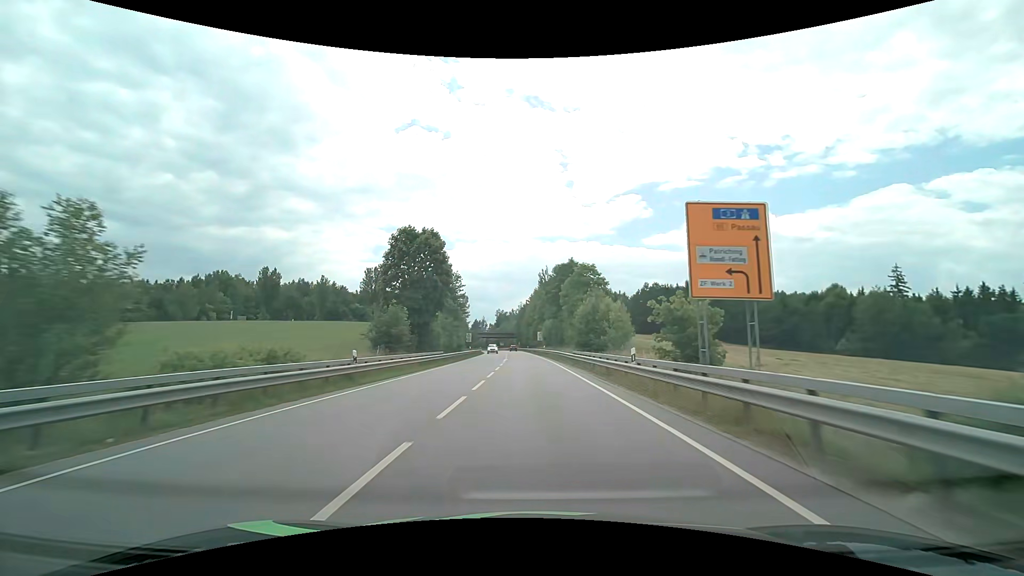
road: primary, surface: asphalt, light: Day
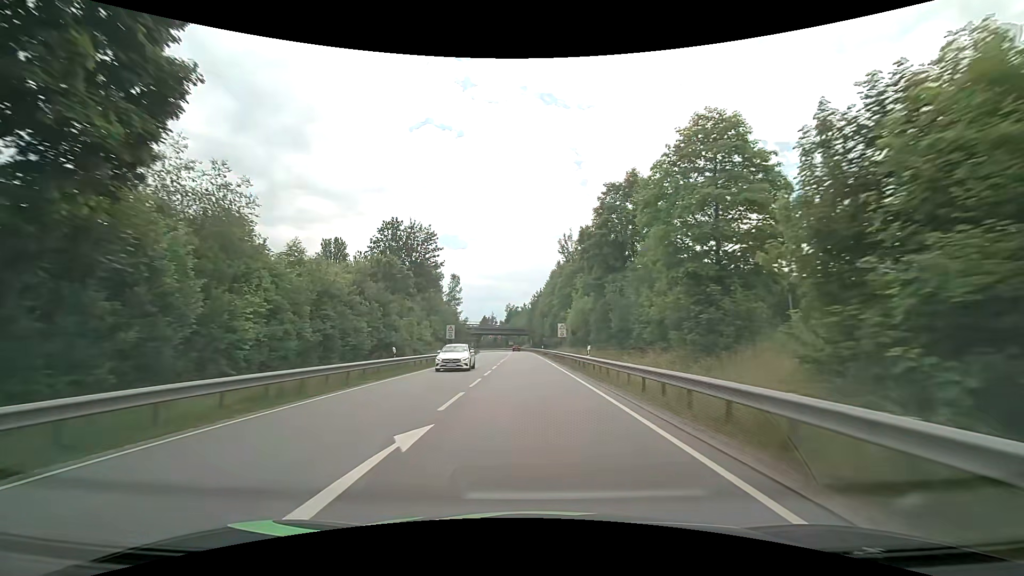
(-0.4, +41.1) m; -2°
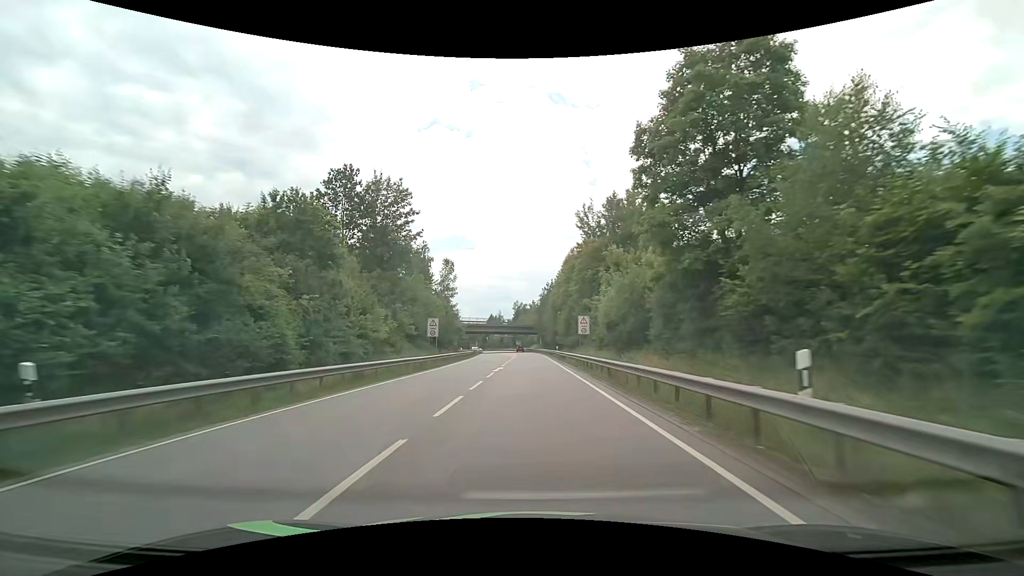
(-0.1, +19.0) m; -1°
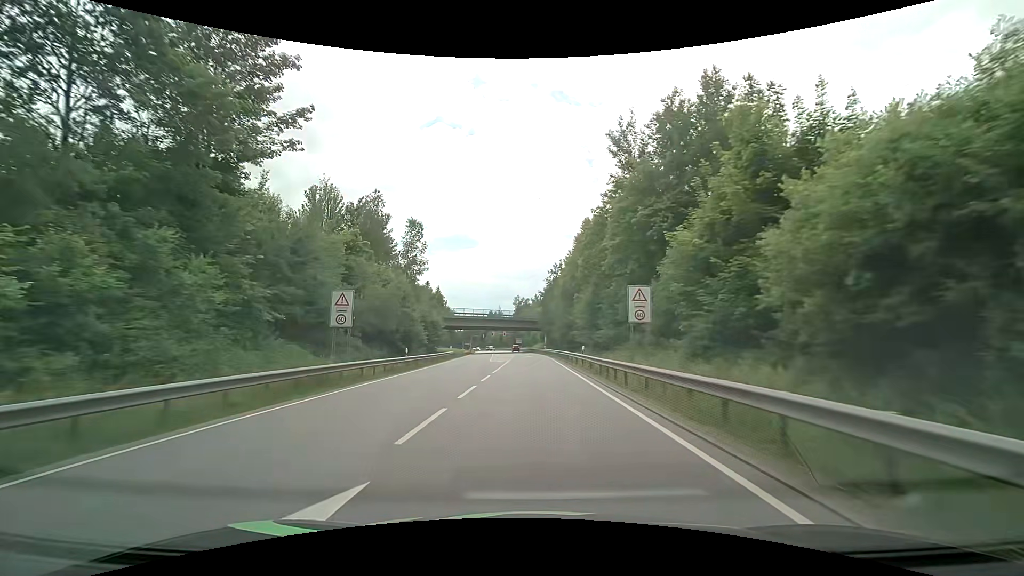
(-0.2, +26.7) m; -1°
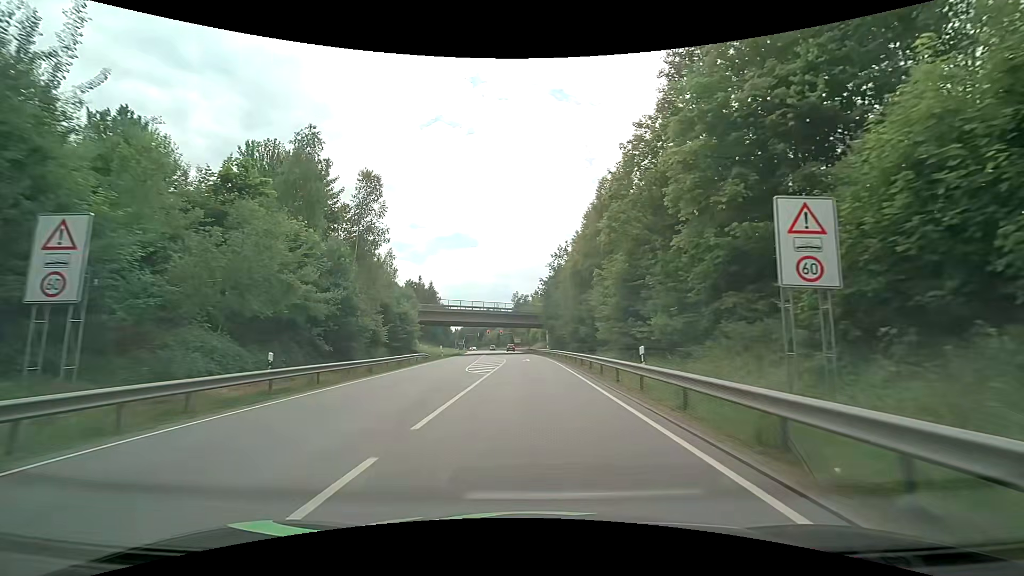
(+0.1, +16.6) m; 0°
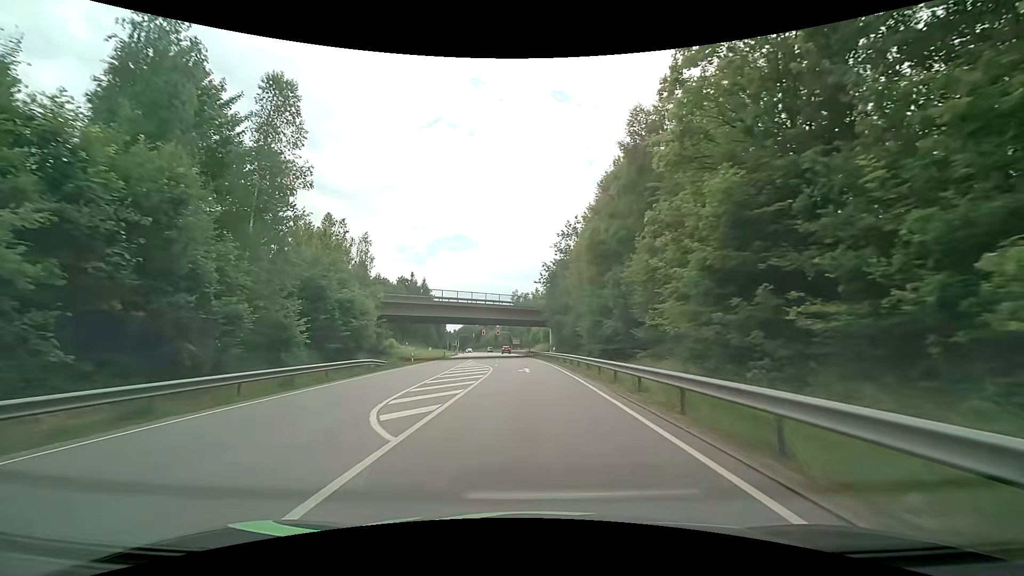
(0.0, +15.9) m; 0°
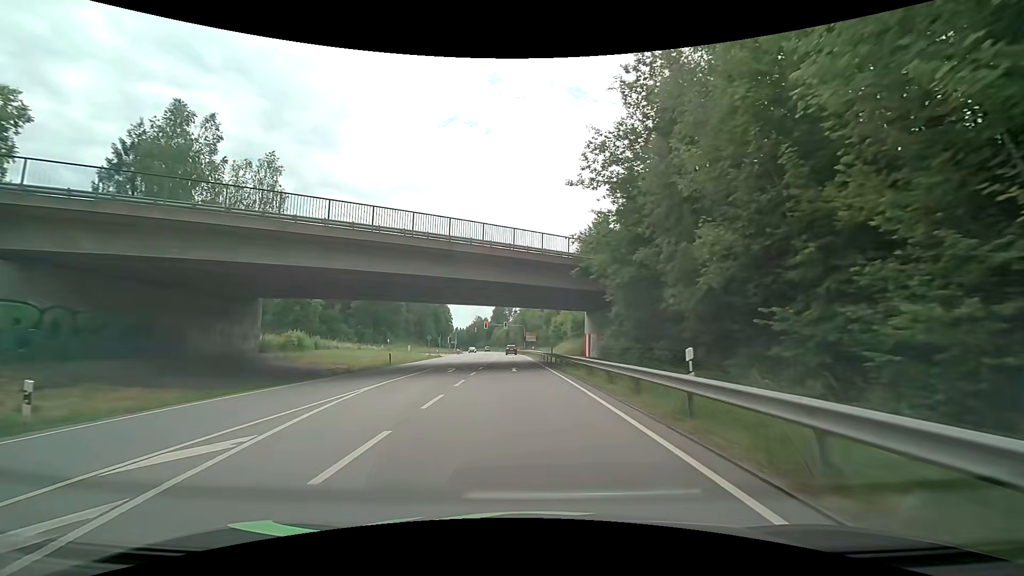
(-0.3, +37.0) m; -1°
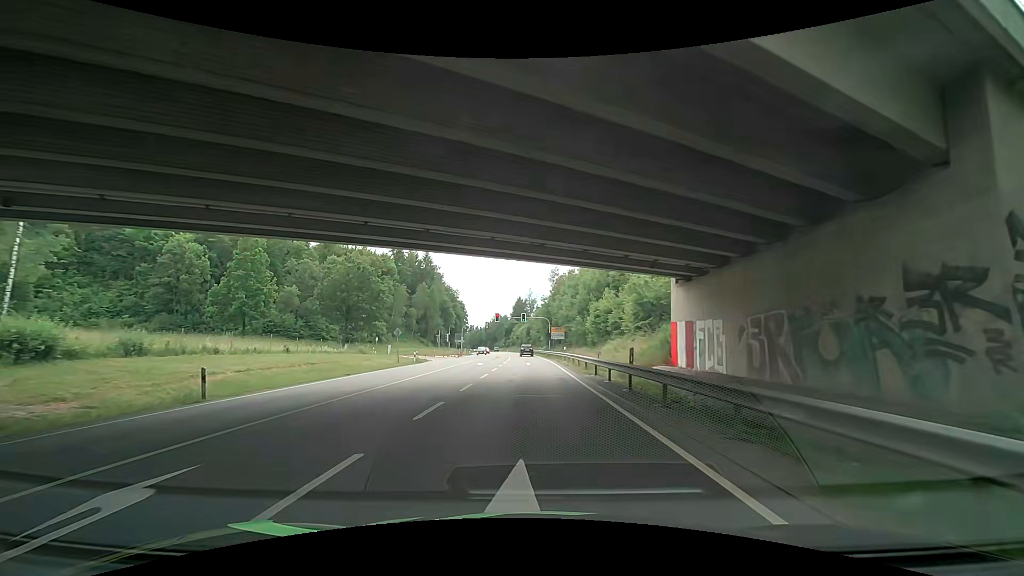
(-0.8, +25.7) m; -3°
(0, +10) (0, +20) (-1, +30) (-1, +40) (-1, +50) (-2, +60) (-2, +70) (-3, +80) (-4, +90) (-4, +100) m
